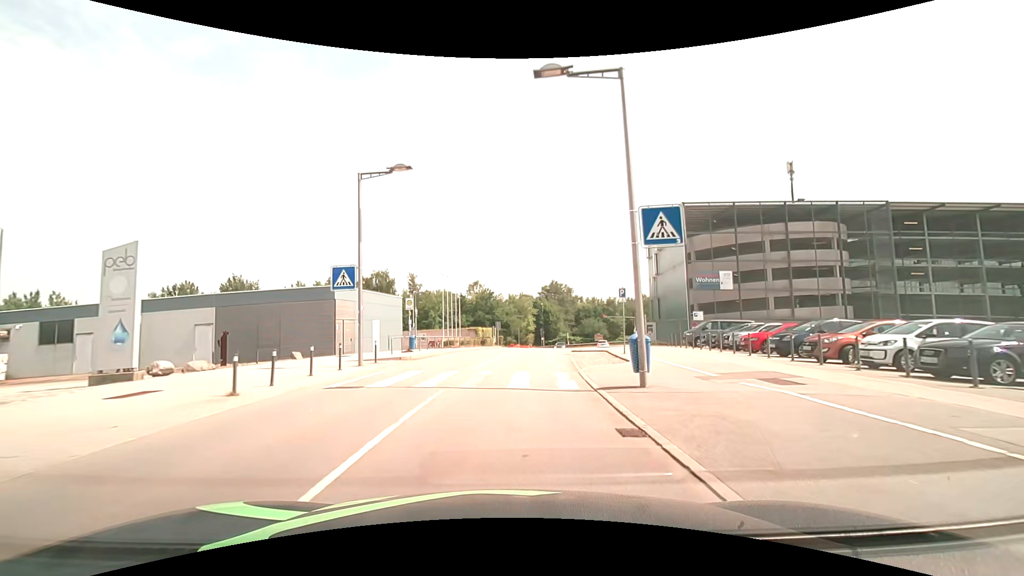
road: residential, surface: asphalt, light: Day
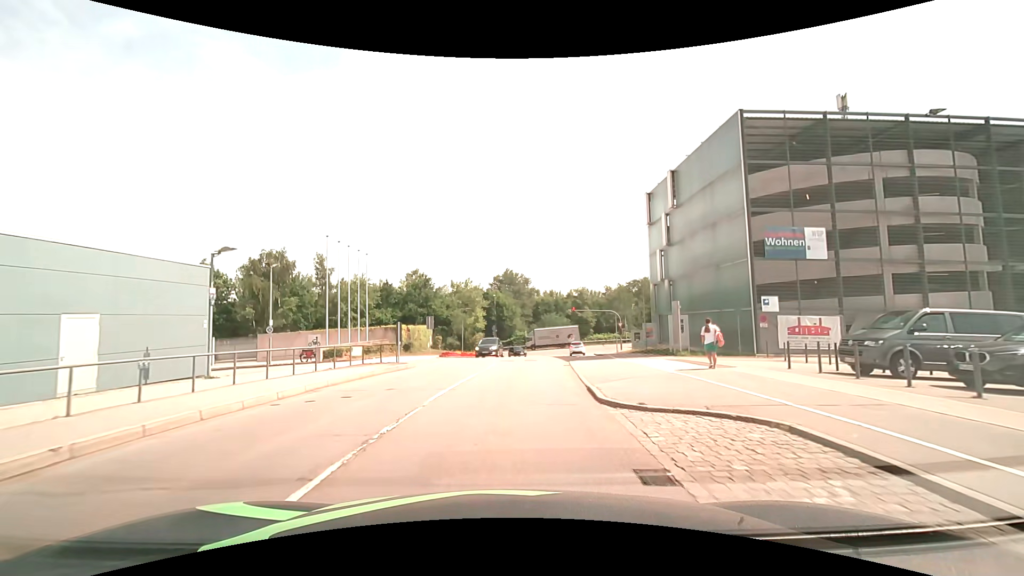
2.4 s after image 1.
(+1.2, +21.9) m; +6°
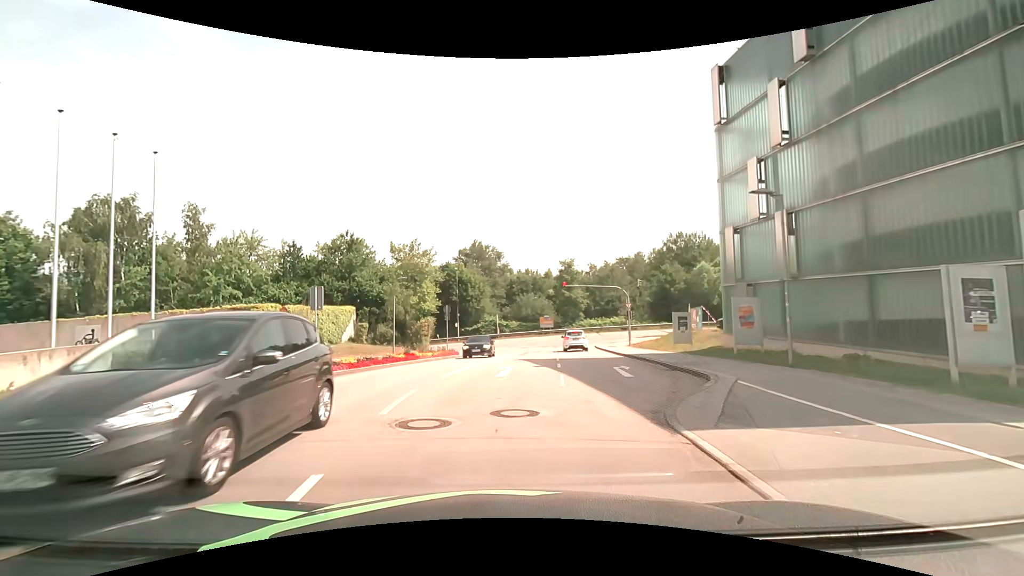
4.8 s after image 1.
(+0.7, +21.2) m; +3°
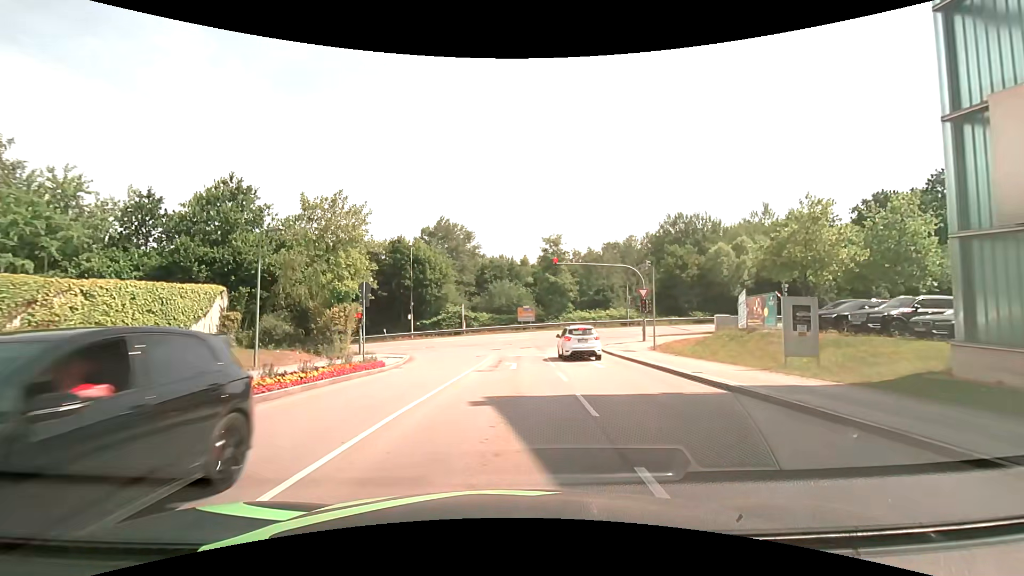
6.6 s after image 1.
(+0.4, +15.1) m; +3°
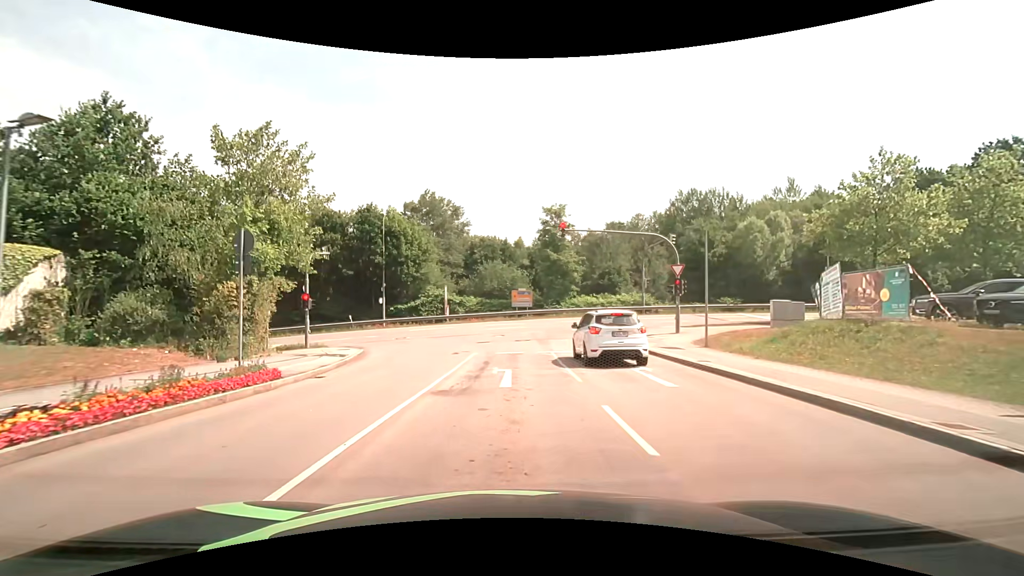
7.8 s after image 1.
(+0.2, +9.0) m; +2°
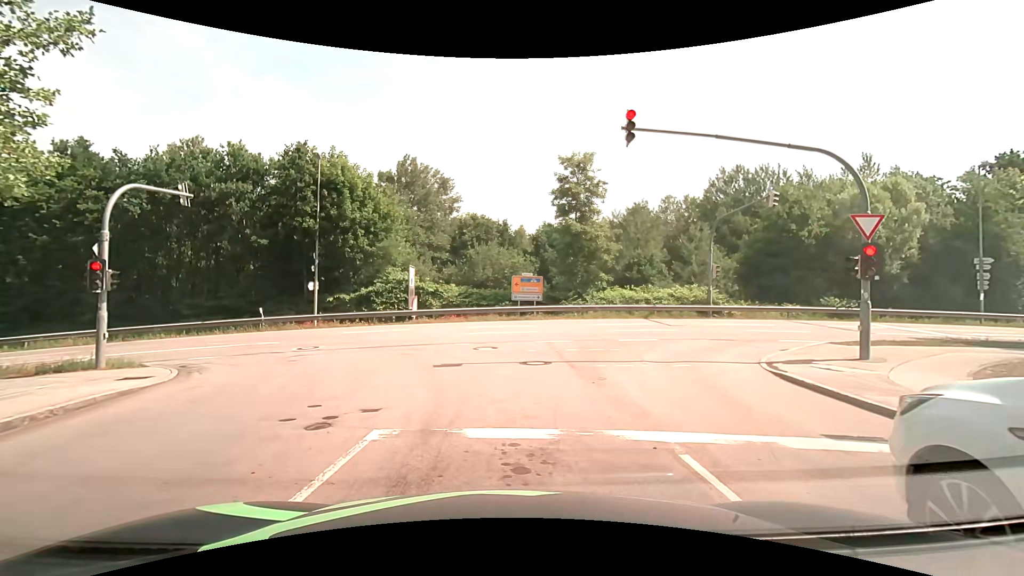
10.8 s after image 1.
(-0.4, +14.6) m; -1°
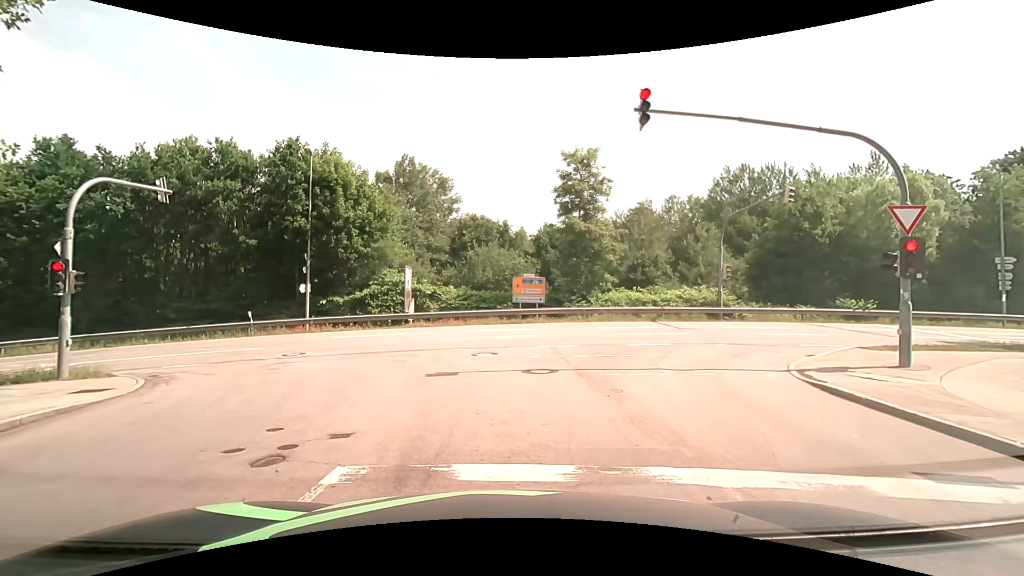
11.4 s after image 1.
(0.0, +1.2) m; 0°
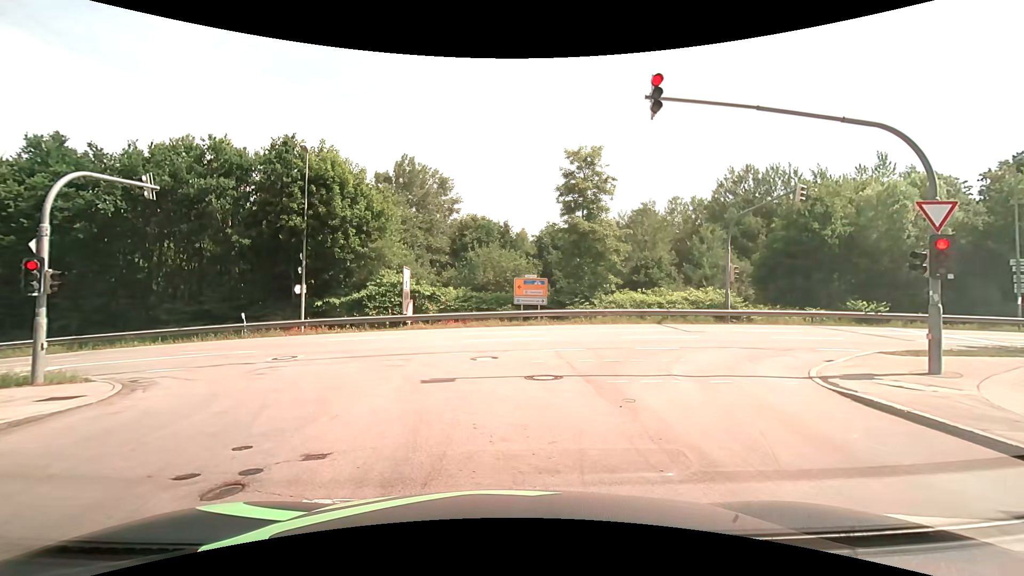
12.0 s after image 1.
(0.0, +0.7) m; -1°
(0, +10) (-2, +20) (-11, +25) (-20, +26) (-30, +26) (-40, +26) (-50, +25) (-60, +25) (-70, +24) (-80, +23) m
